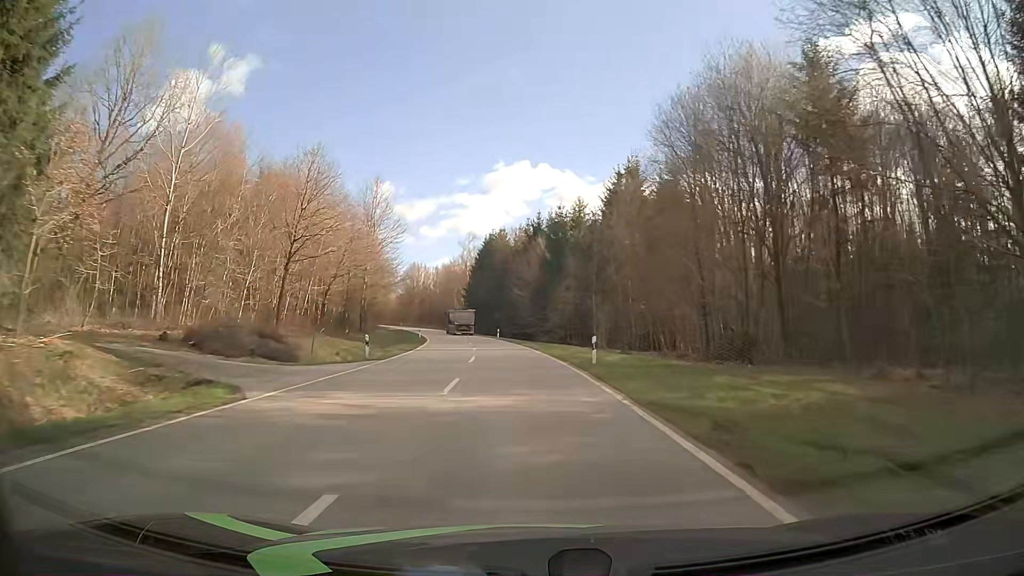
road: tertiary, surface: asphalt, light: Day
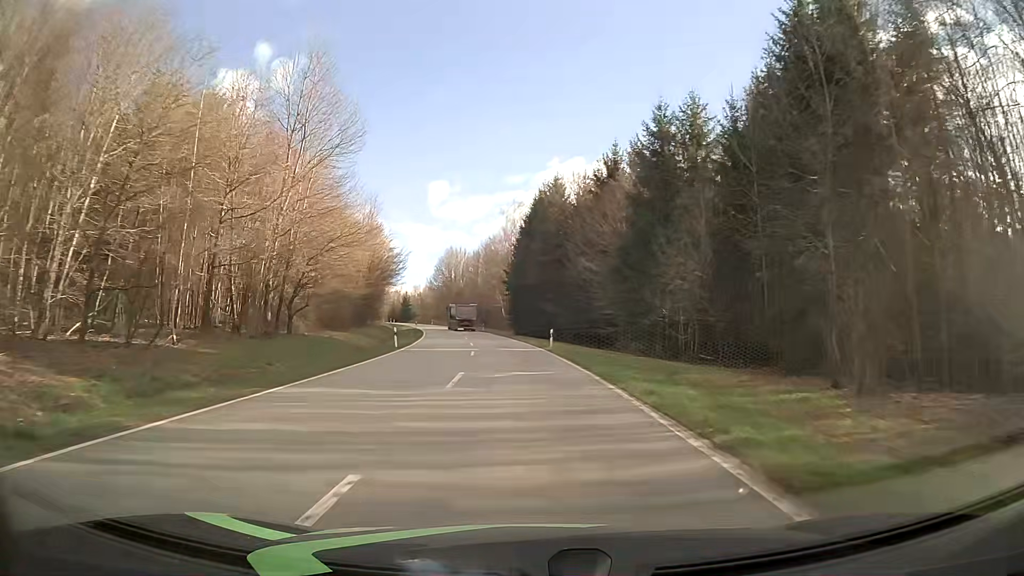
(-1.4, +36.0) m; -5°
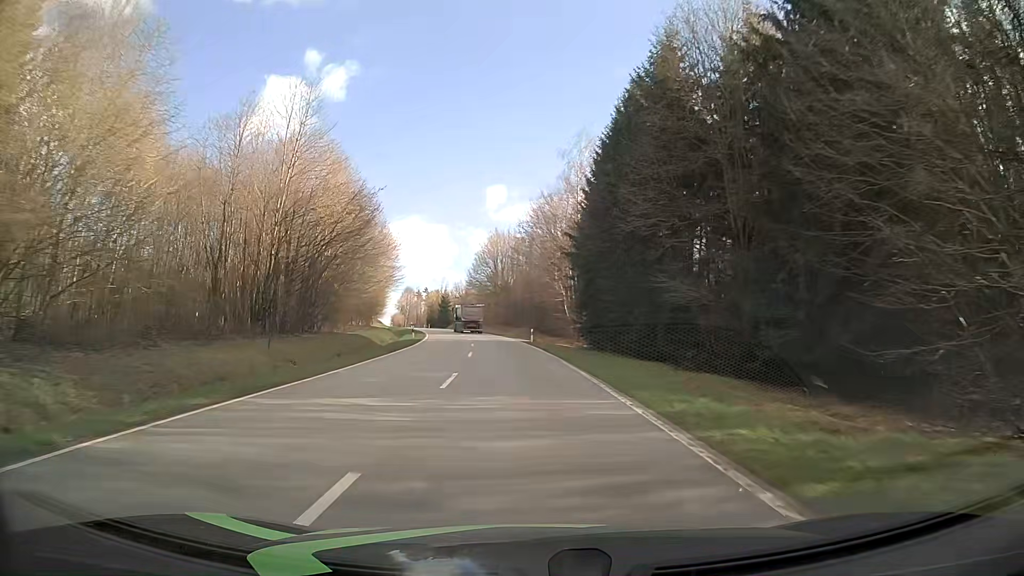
(-1.7, +36.8) m; -5°
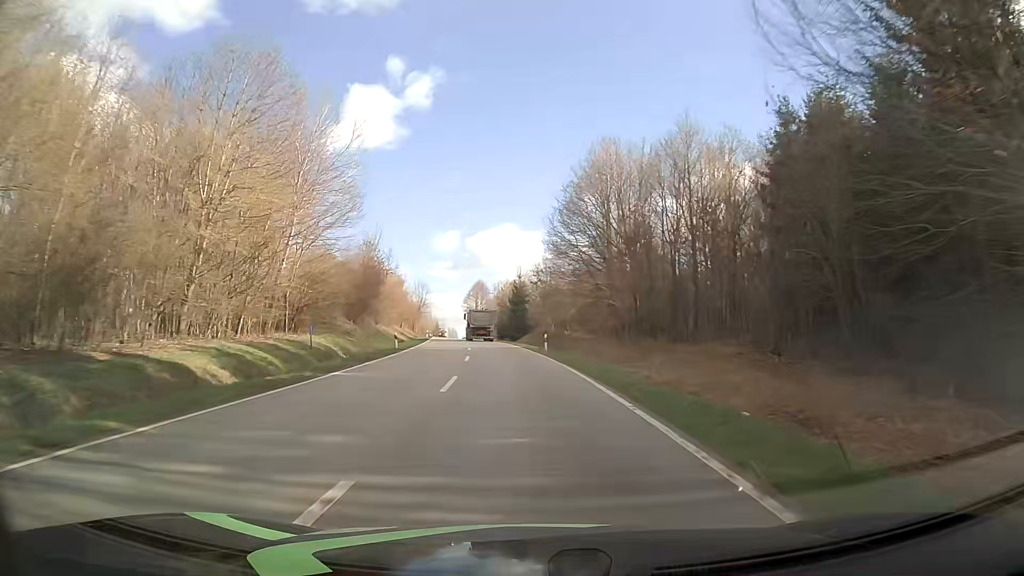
(-4.4, +61.7) m; -8°
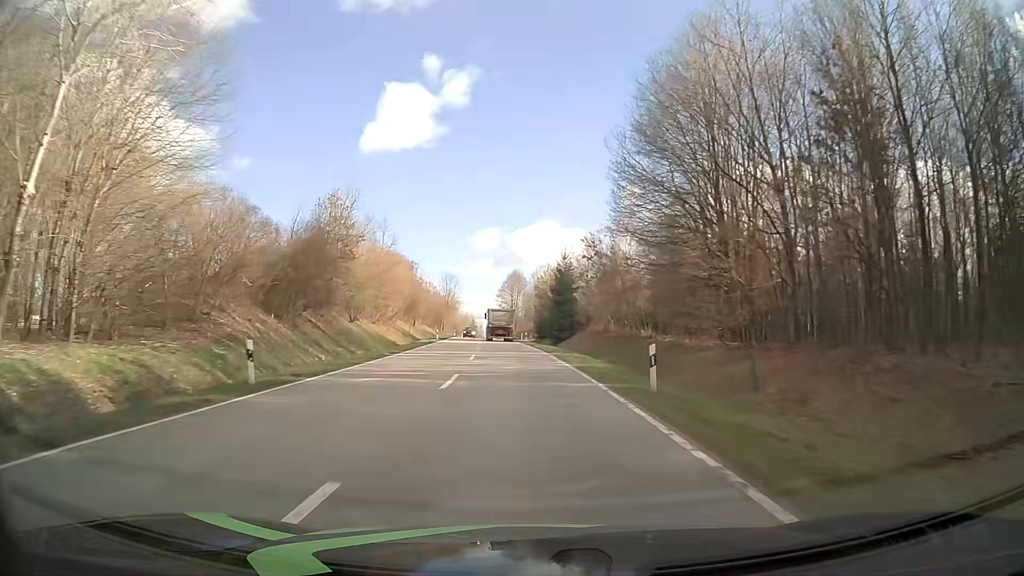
(-0.9, +24.4) m; -4°
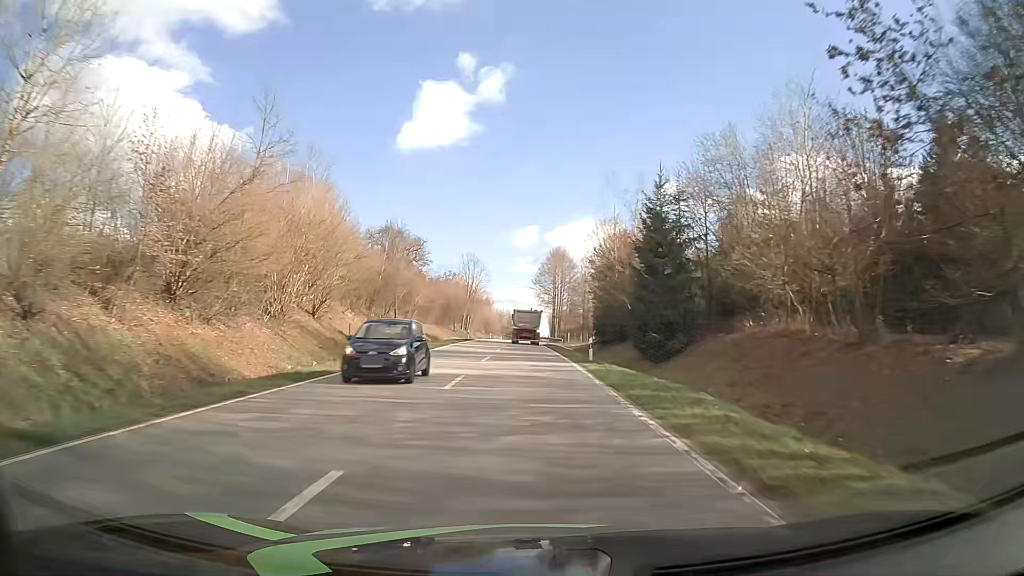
(-1.2, +36.6) m; -4°
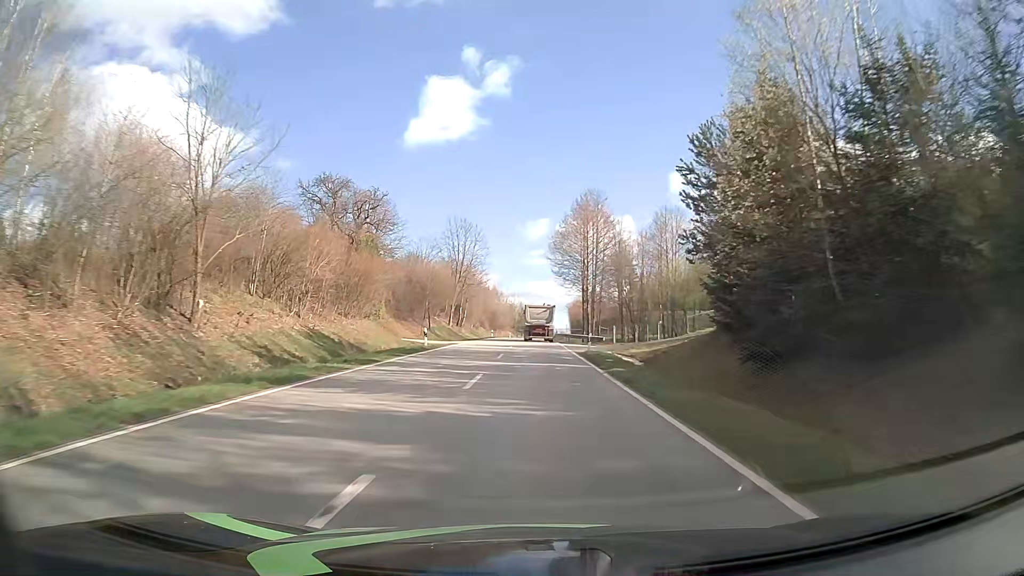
(-0.5, +37.0) m; -1°
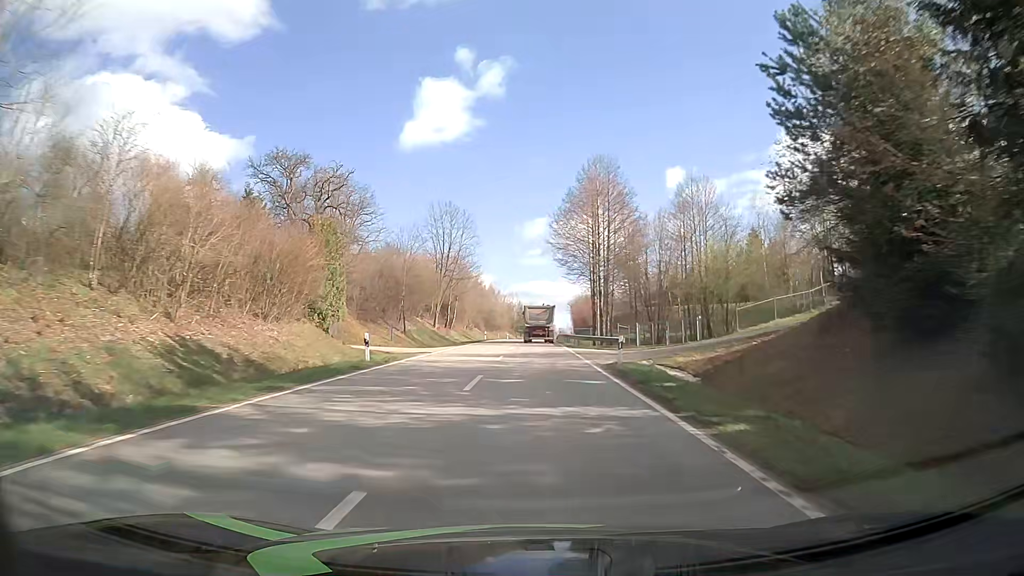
(0.0, +12.5) m; 0°
(0, +10) (0, +20) (0, +30) (0, +40) (0, +50) (0, +60) (0, +70) (0, +80) (0, +90) (0, +100) m
